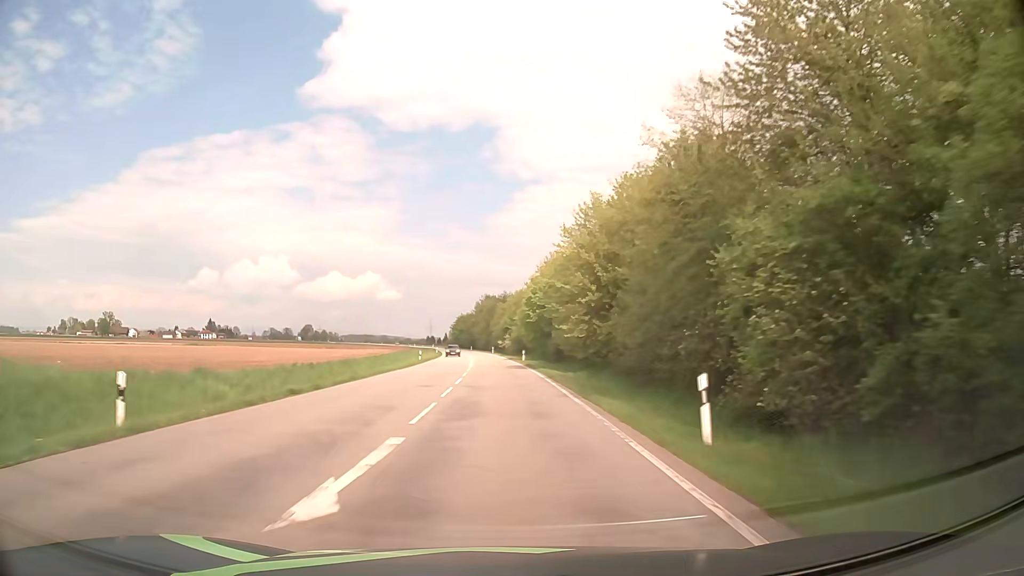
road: secondary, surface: asphalt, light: Day
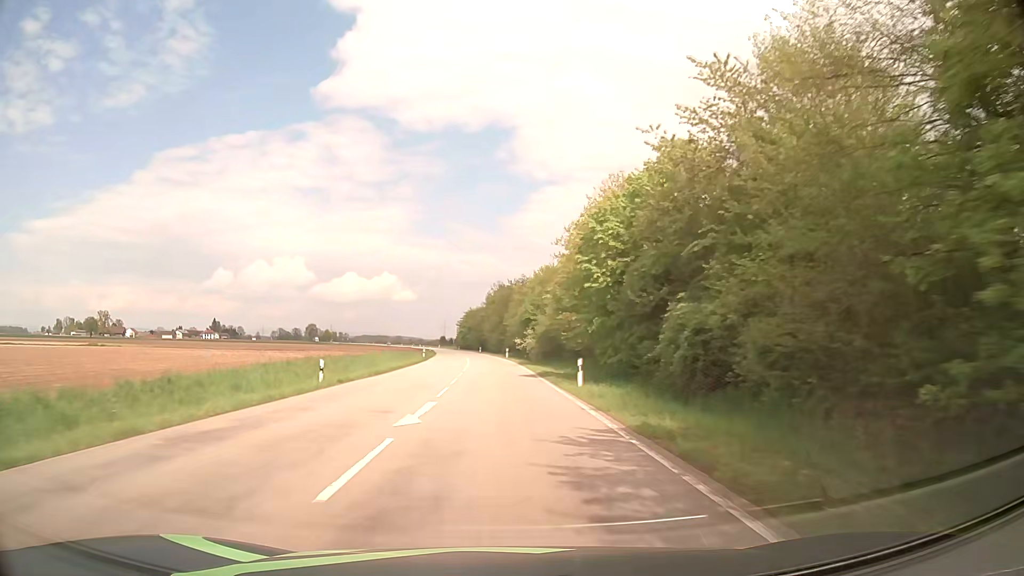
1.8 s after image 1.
(-0.8, +36.6) m; -2°
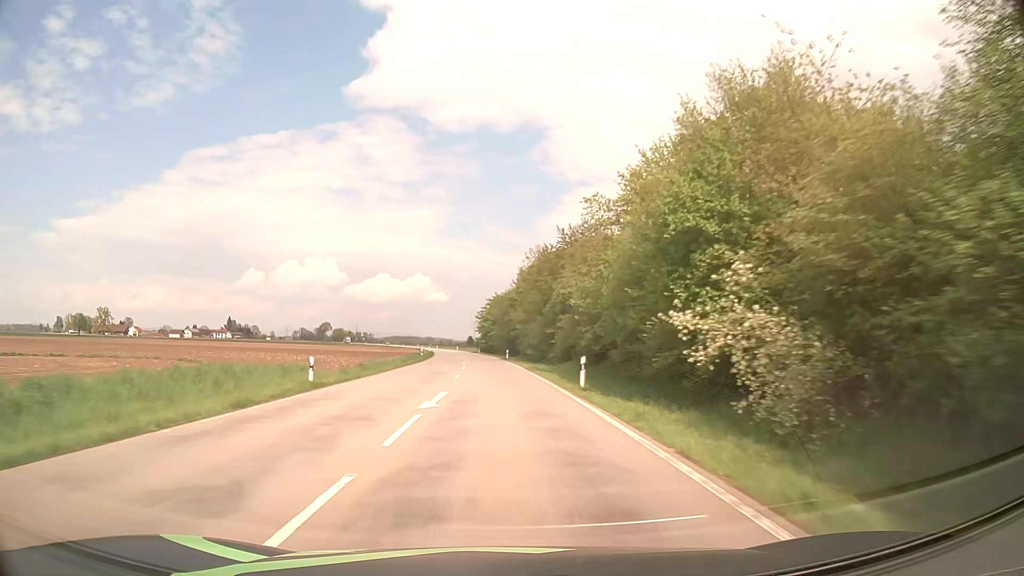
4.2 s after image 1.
(-0.9, +52.6) m; -2°
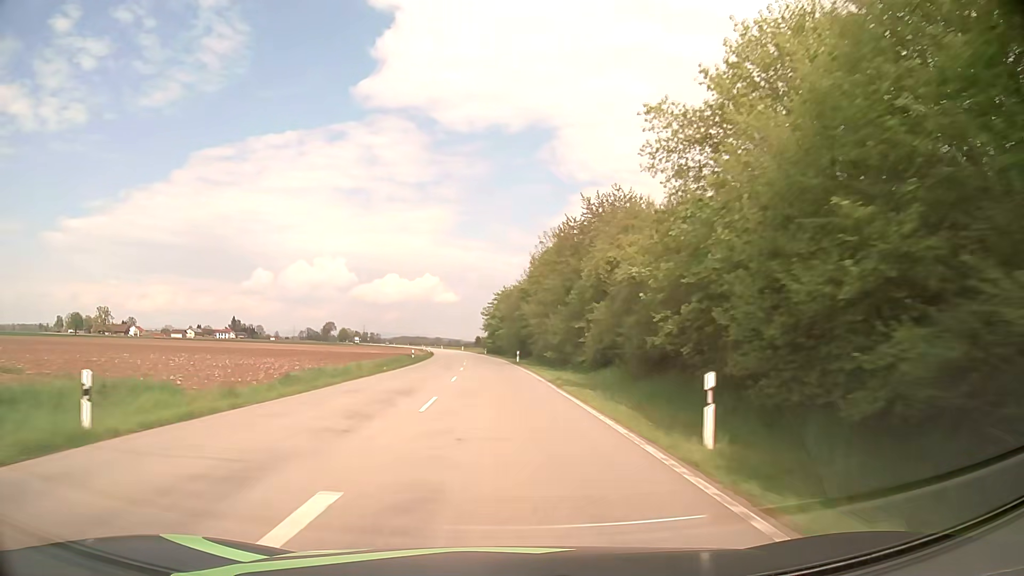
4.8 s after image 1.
(-0.1, +13.8) m; -1°
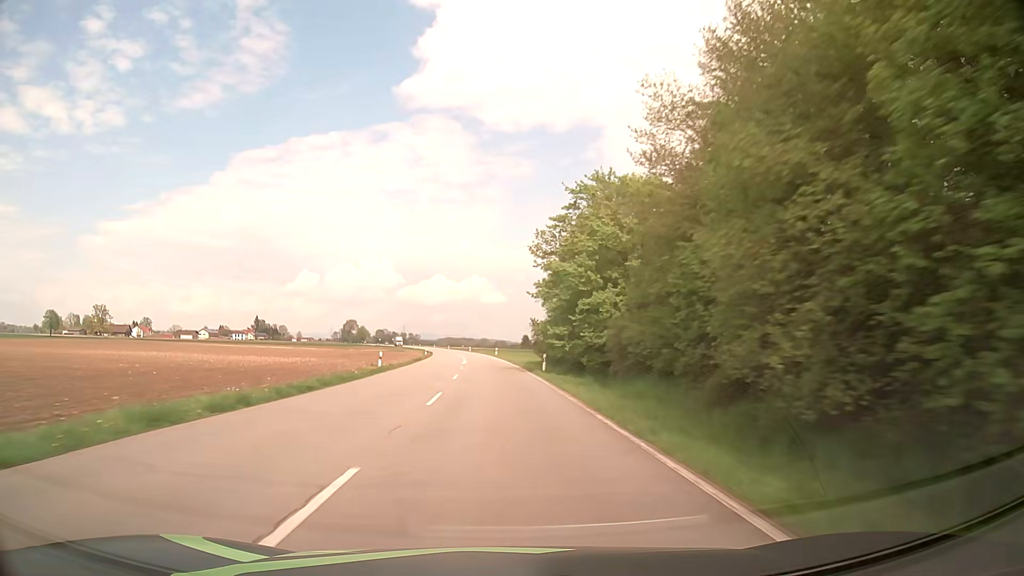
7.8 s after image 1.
(-2.7, +72.5) m; -4°
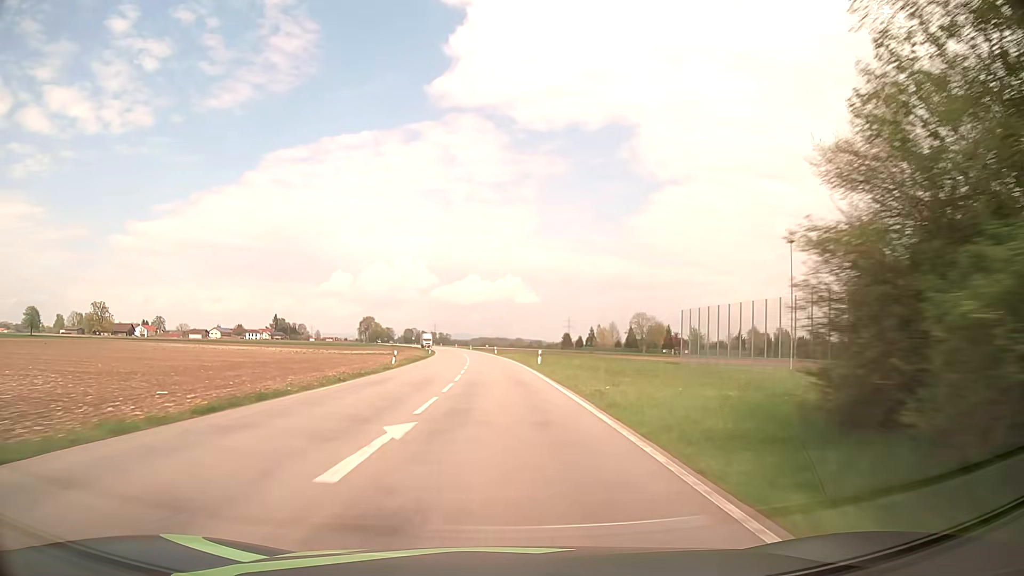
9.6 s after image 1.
(-1.2, +45.6) m; -3°
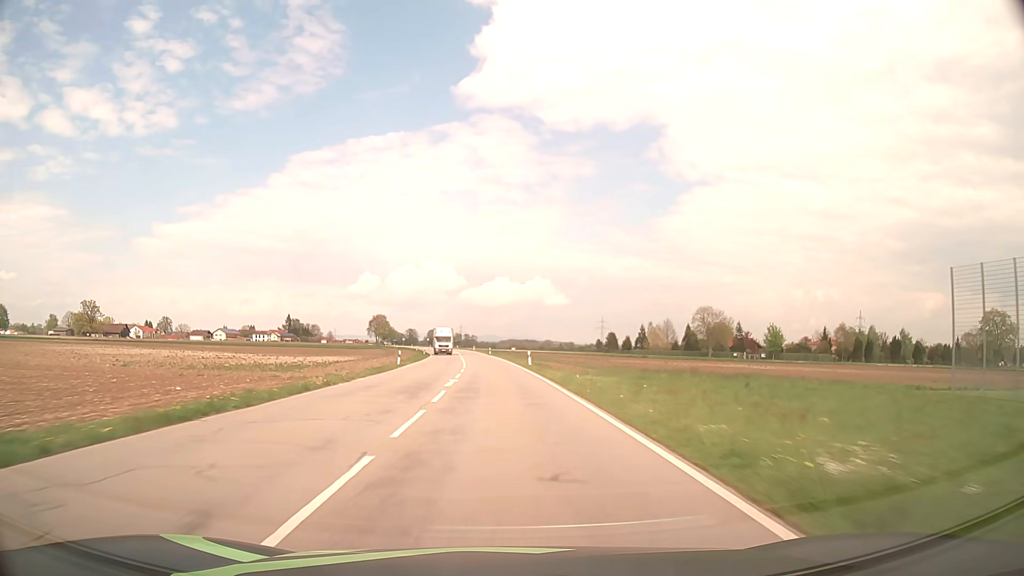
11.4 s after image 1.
(-0.9, +46.3) m; -2°
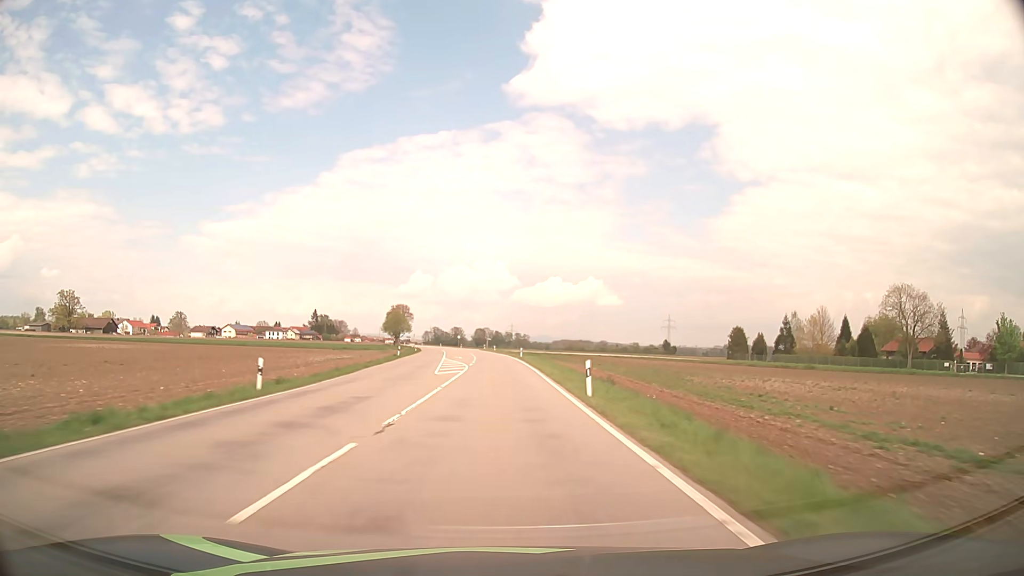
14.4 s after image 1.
(-3.1, +78.0) m; -5°
(0, +10) (0, +20) (0, +30) (-1, +40) (-1, +50) (-1, +60) (-2, +70) (-2, +80) (-3, +90) (-4, +100) m
